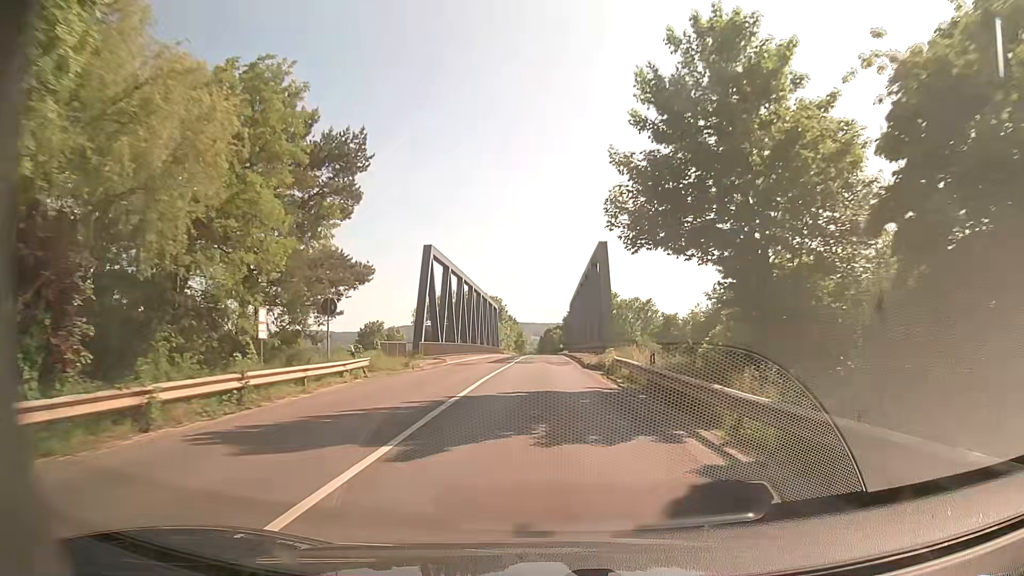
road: secondary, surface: asphalt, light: Day
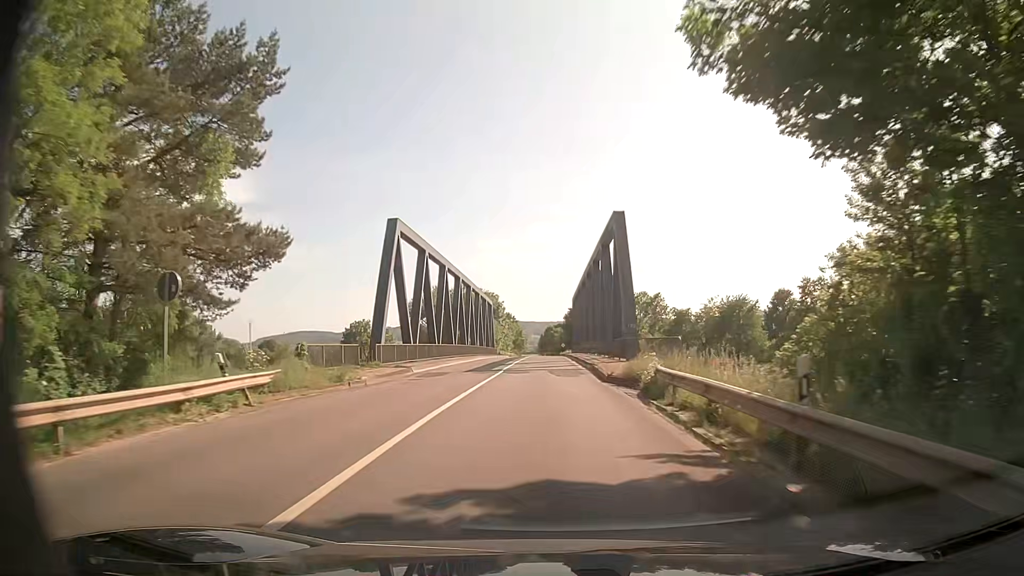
(0.0, +10.4) m; 0°
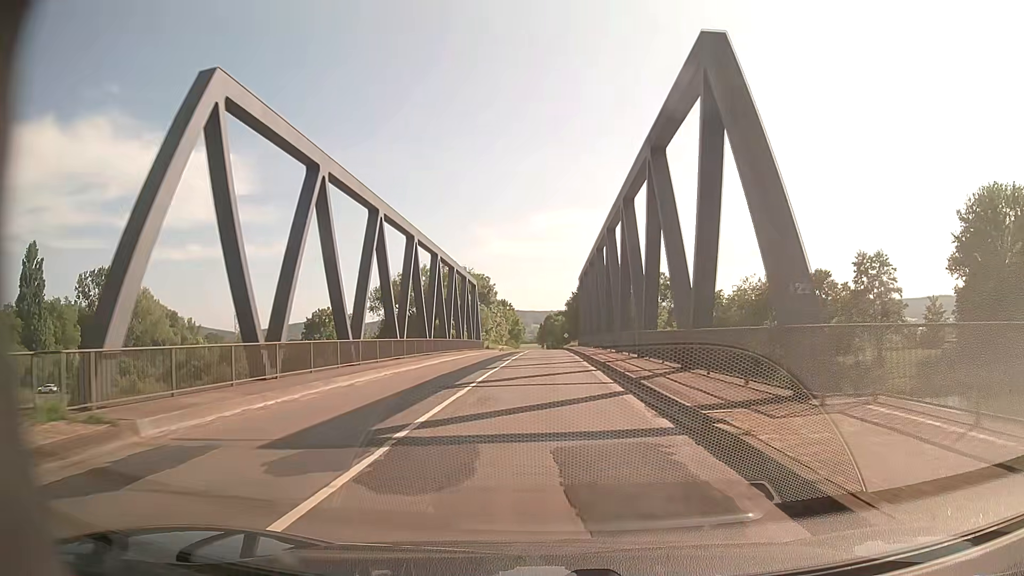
(+0.1, +20.8) m; +1°
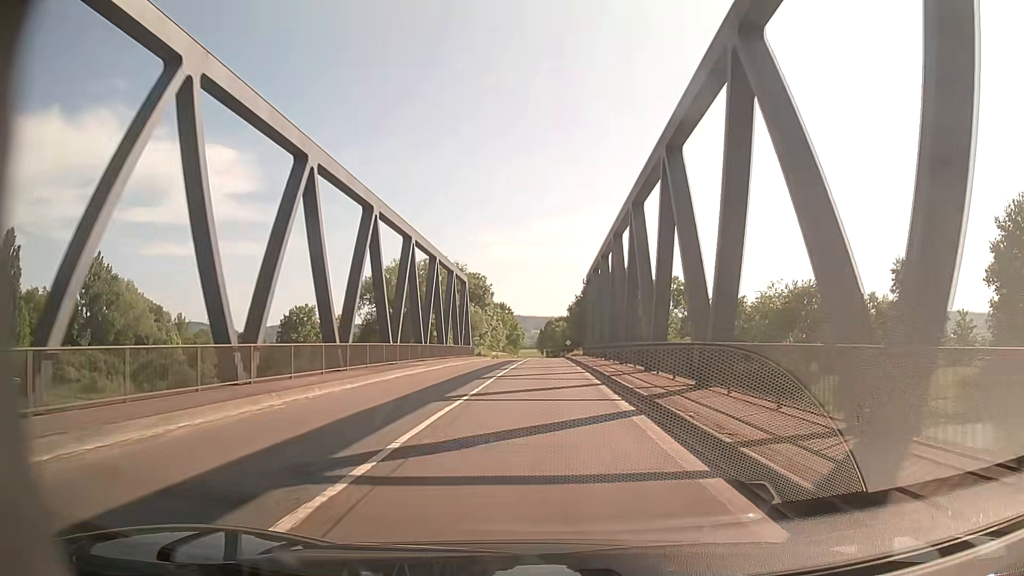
(-0.1, +10.3) m; 0°
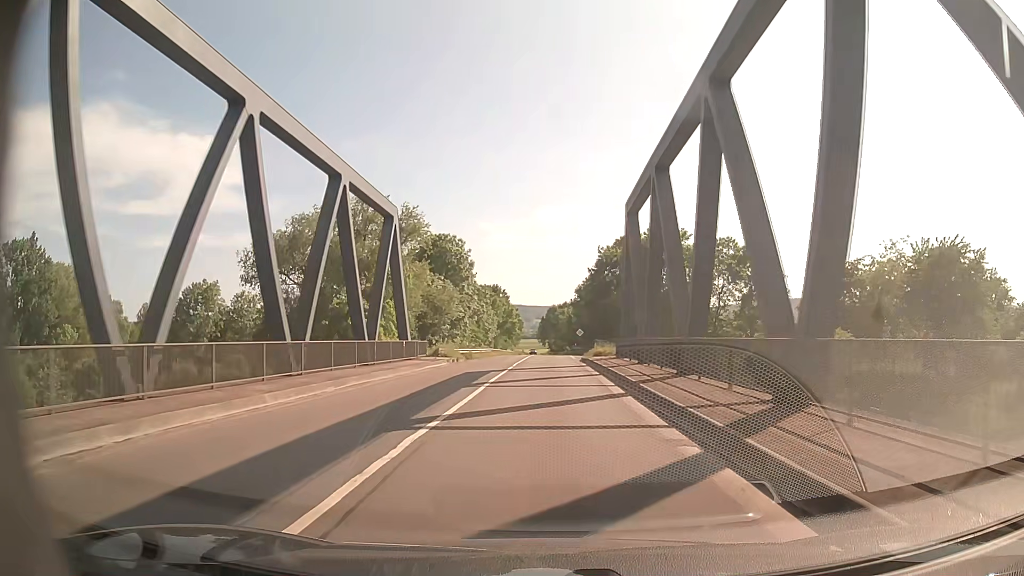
(-0.1, +30.9) m; 0°
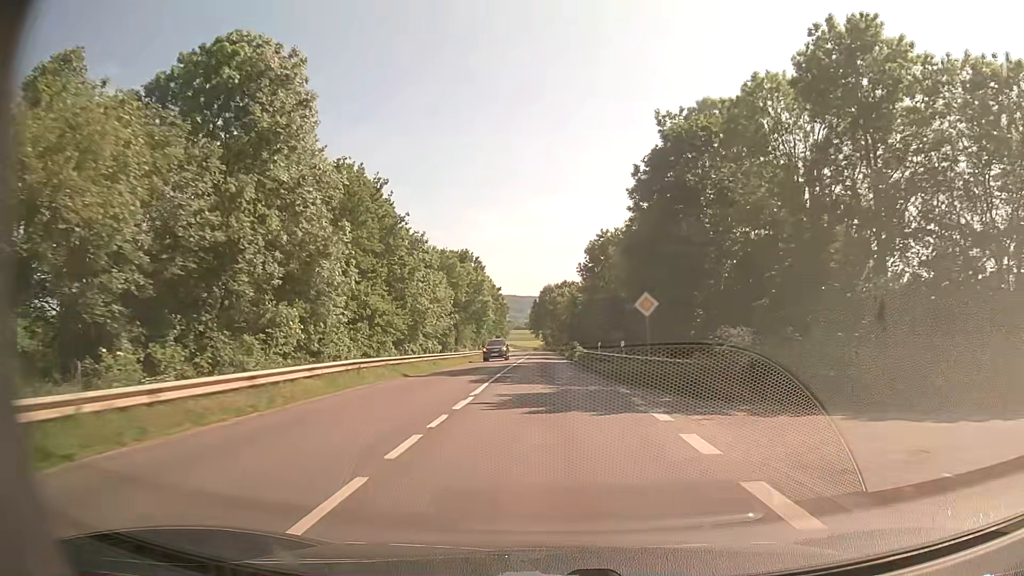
(+0.3, +51.5) m; +1°
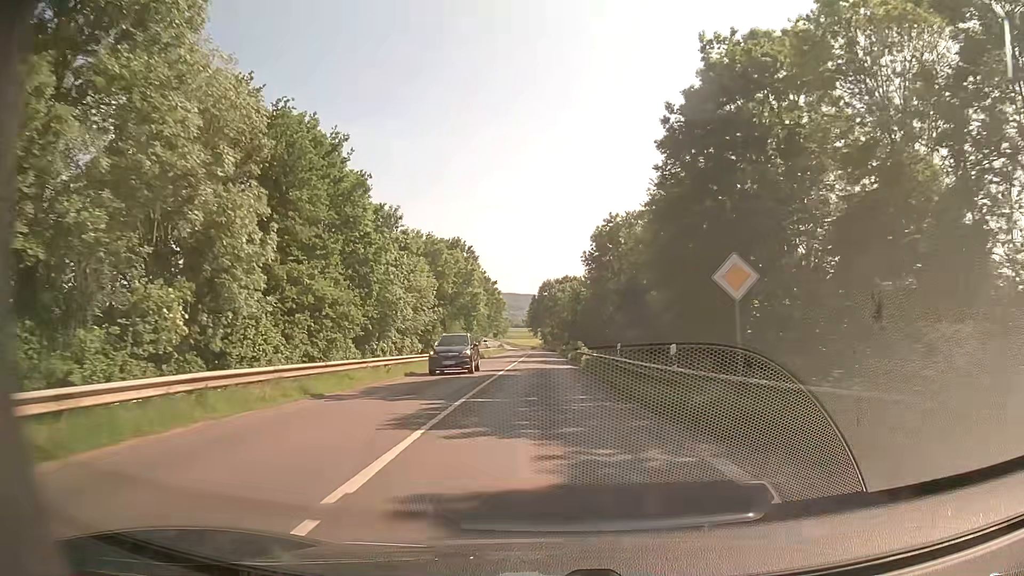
(0.0, +10.4) m; 0°
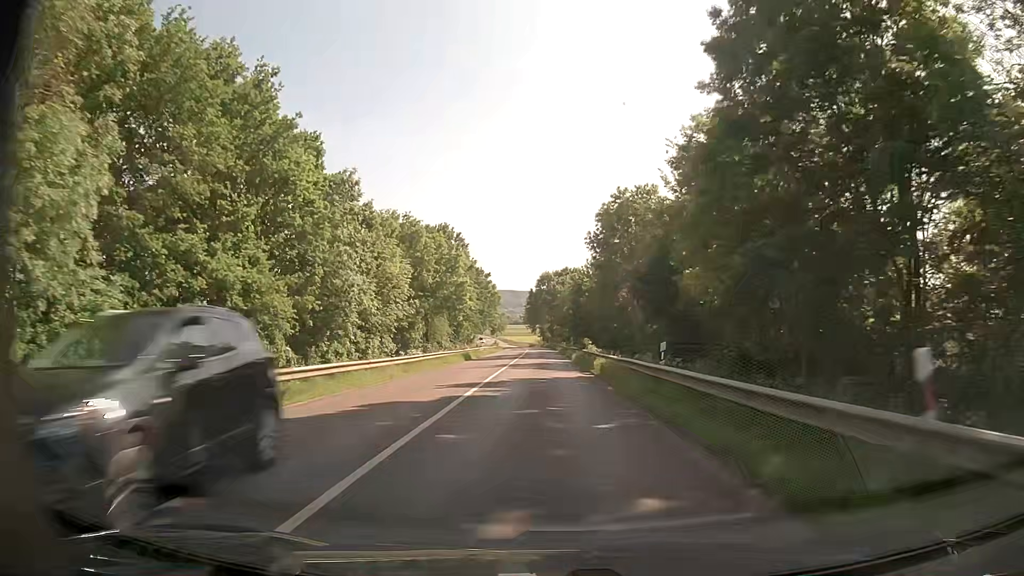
(+0.1, +10.5) m; 0°
(0, +10) (0, +20) (0, +30) (0, +40) (0, +50) (0, +60) (0, +70) (0, +80) (0, +90) (0, +100) m
